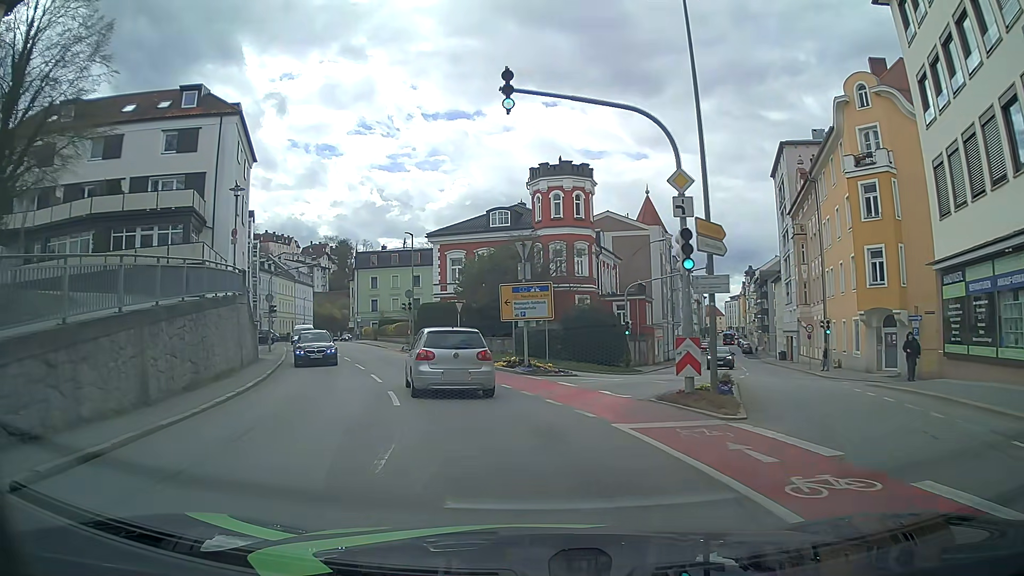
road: tertiary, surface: asphalt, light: Day
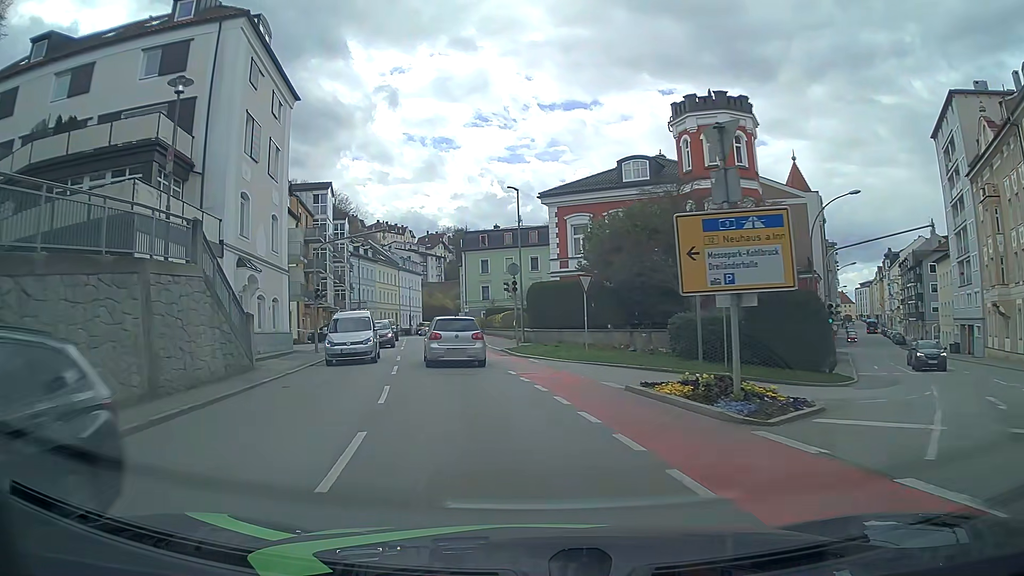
(-1.2, +13.8) m; -12°
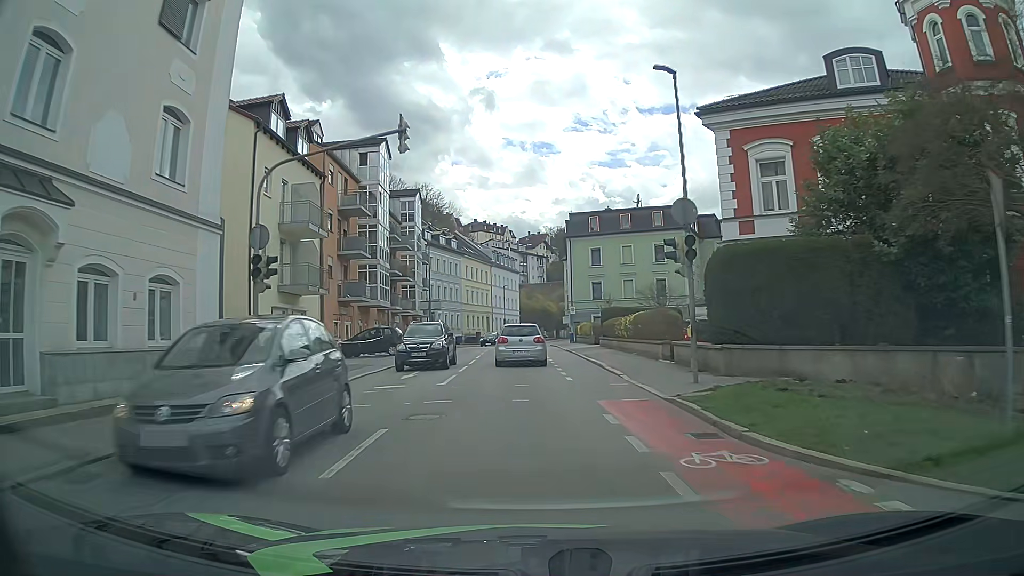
(-1.6, +18.0) m; -8°
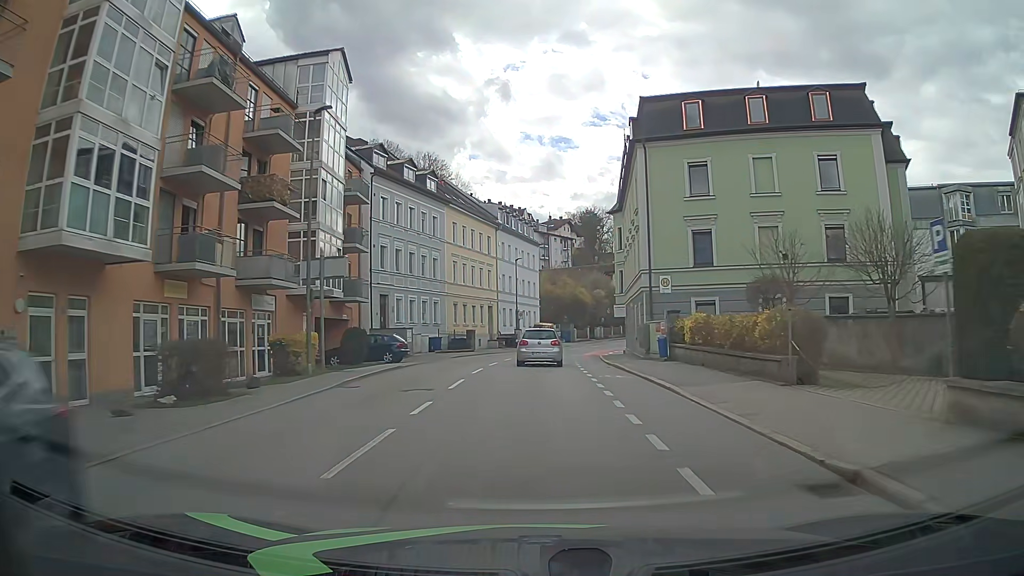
(-1.0, +33.6) m; -2°
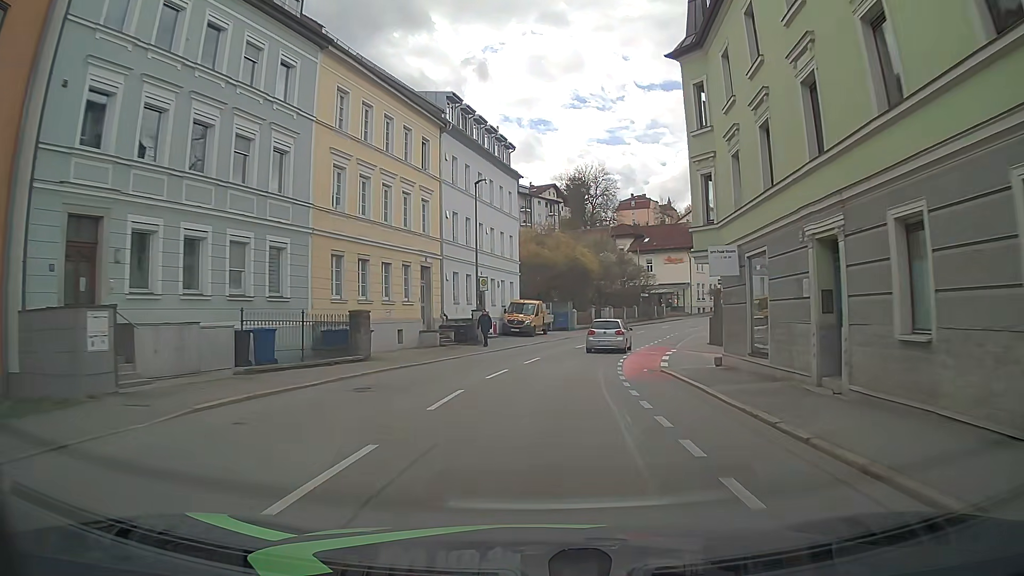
(0.0, +28.7) m; 0°
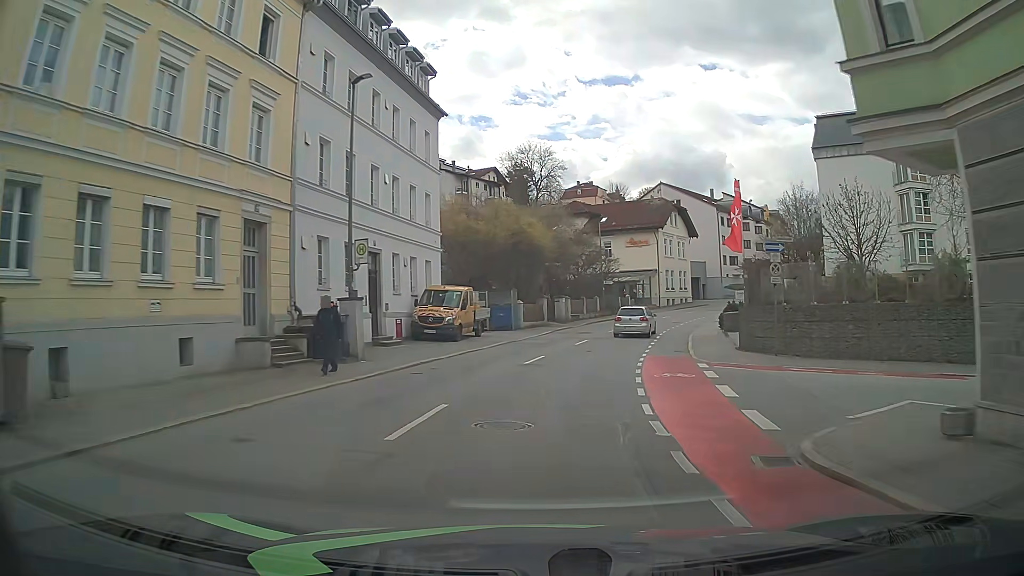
(+0.2, +14.8) m; +5°
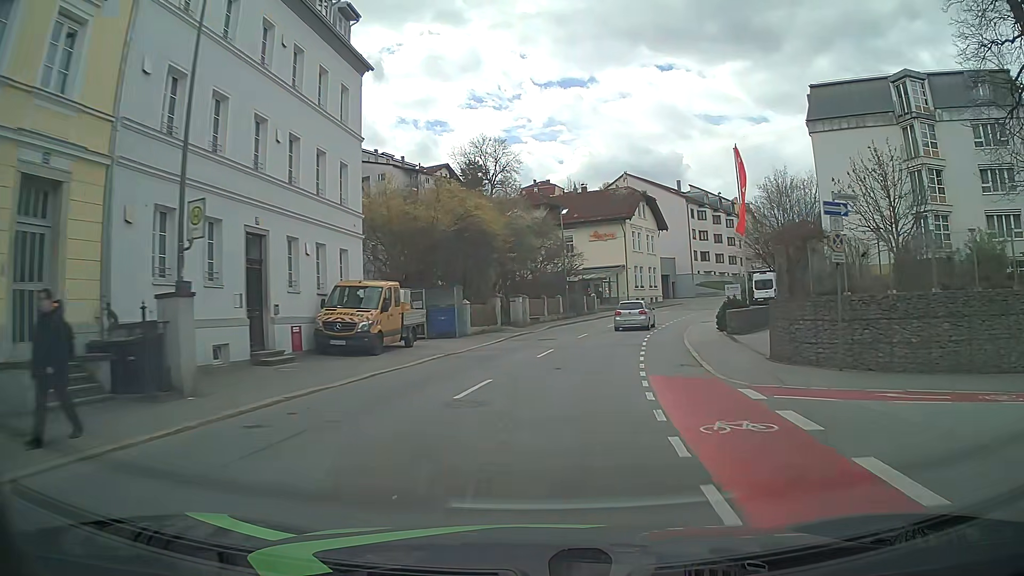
(+0.2, +7.5) m; +3°
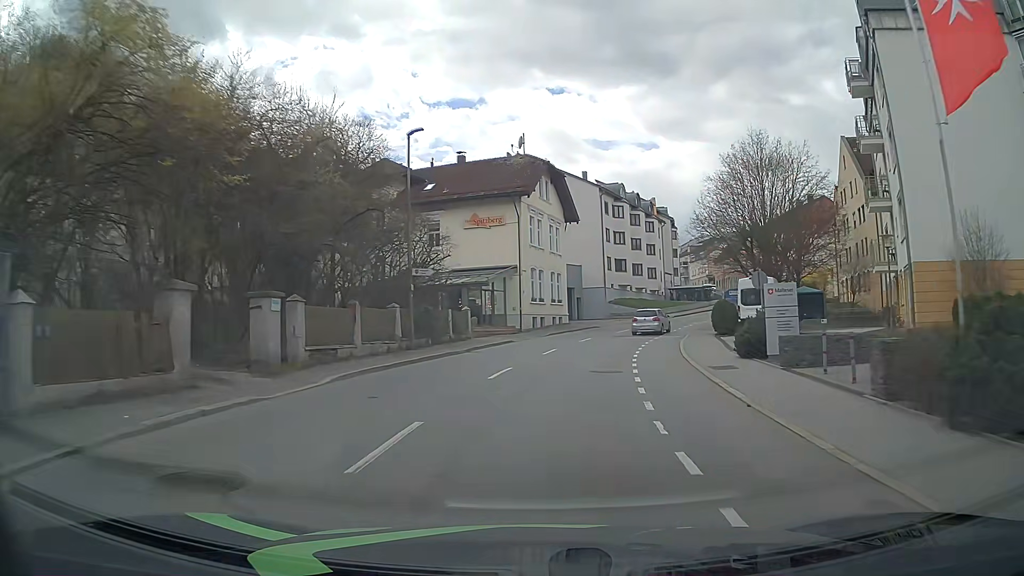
(+2.4, +22.7) m; +11°
(0, +10) (+2, +20) (+4, +30) (+6, +39) (+10, +48) (+15, +57) (+21, +65) (+26, +74) (+31, +83) (+34, +92) m
